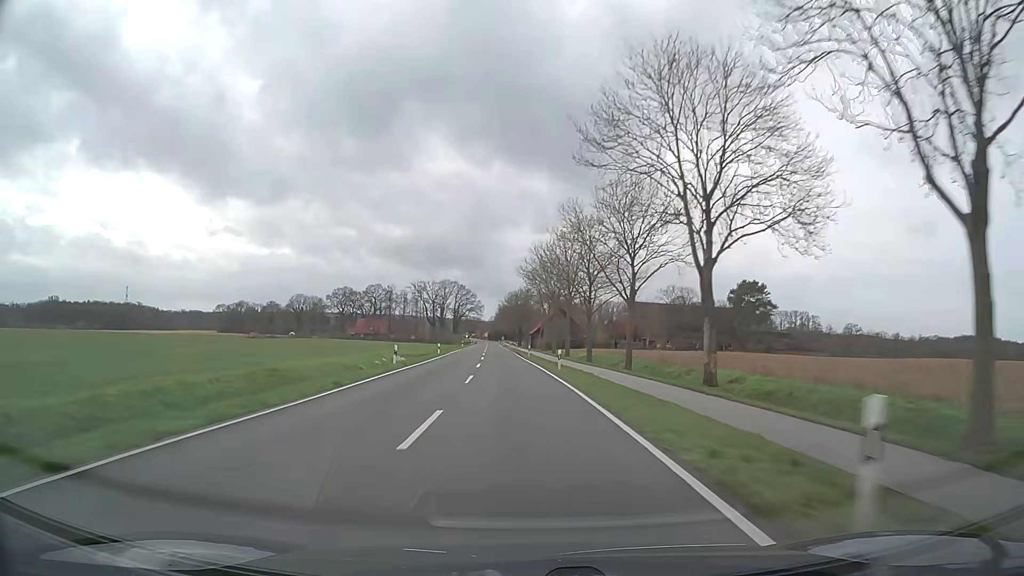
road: secondary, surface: asphalt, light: Day
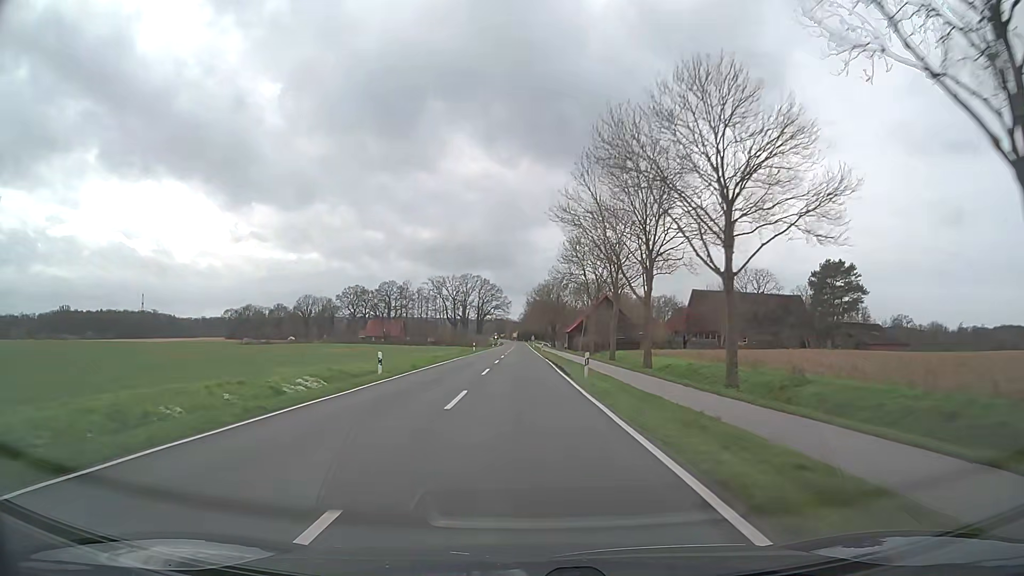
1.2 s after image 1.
(-1.0, +31.4) m; -3°
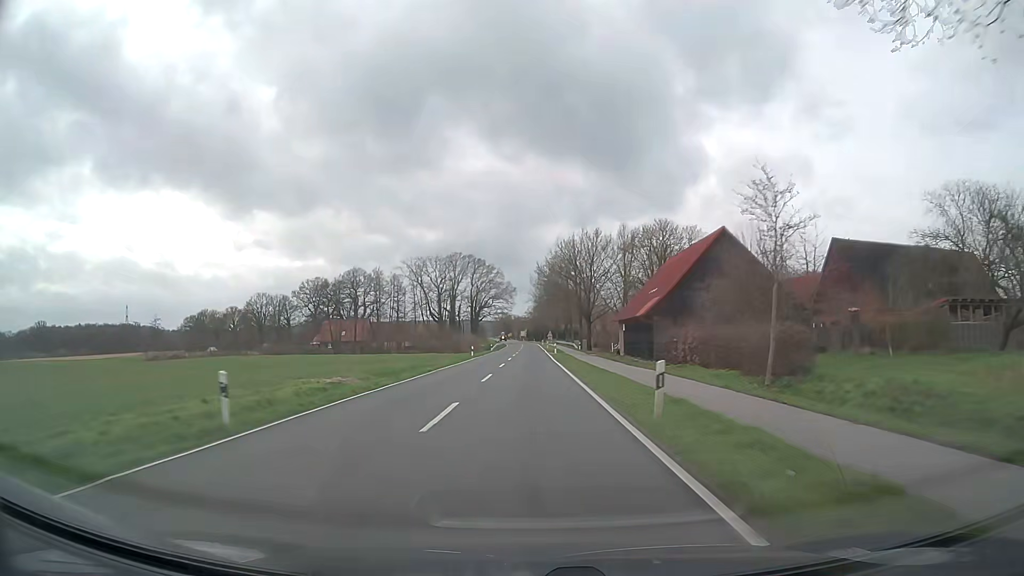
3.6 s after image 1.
(-0.5, +63.0) m; -1°
(0, +10) (0, +20) (0, +30) (0, +40) (0, +50) (0, +60) (0, +70) (0, +80) (0, +90) (0, +100) m
